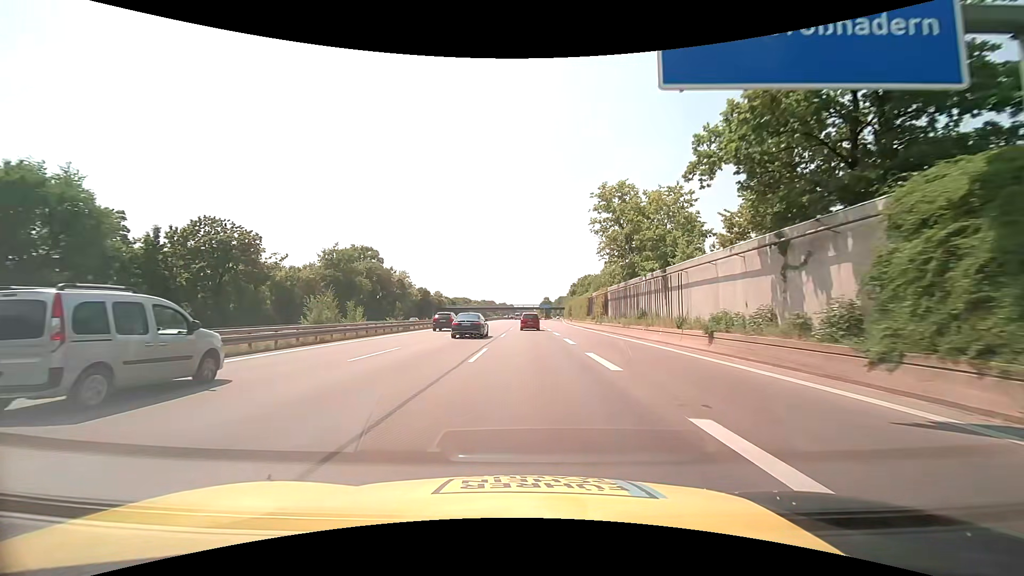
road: motorway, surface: asphalt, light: Day
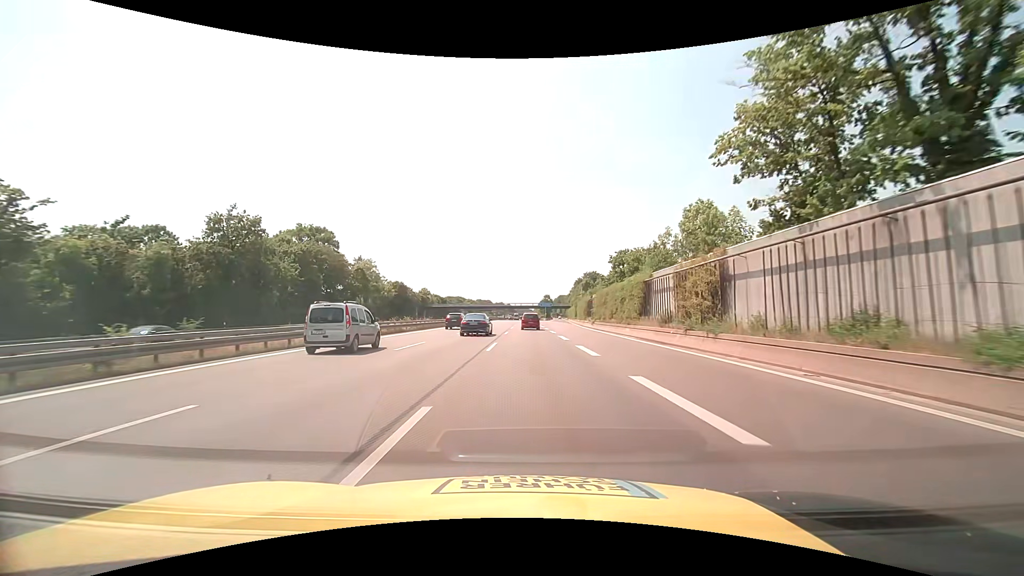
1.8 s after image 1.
(+0.1, +31.2) m; 0°
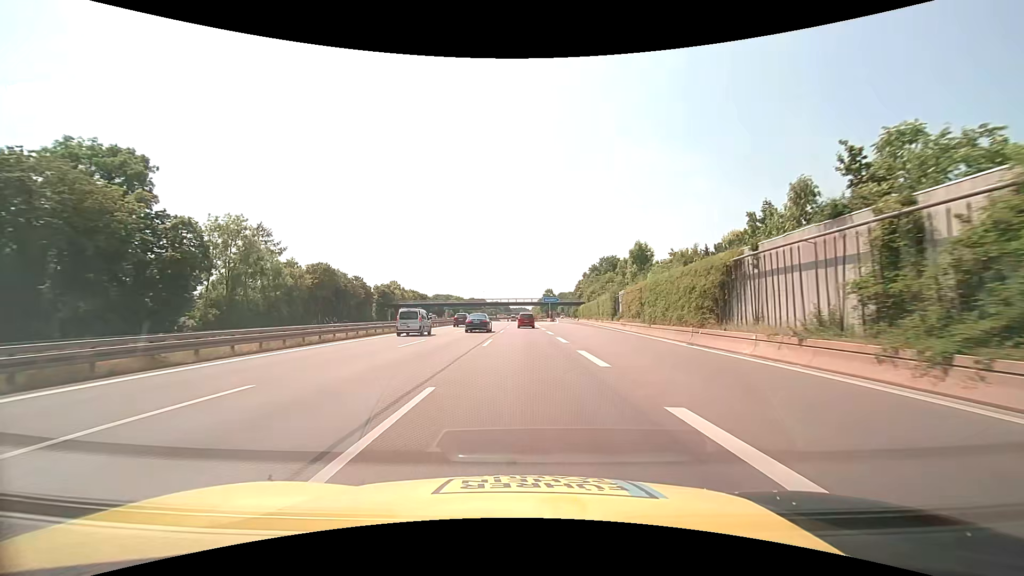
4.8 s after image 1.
(+0.4, +51.9) m; +1°
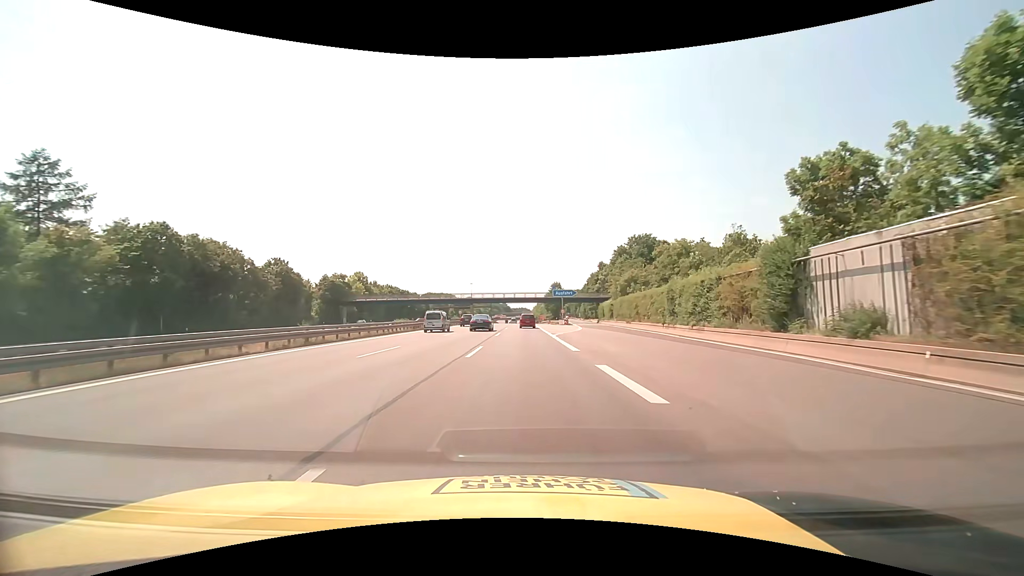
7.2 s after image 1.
(-0.1, +41.5) m; 0°
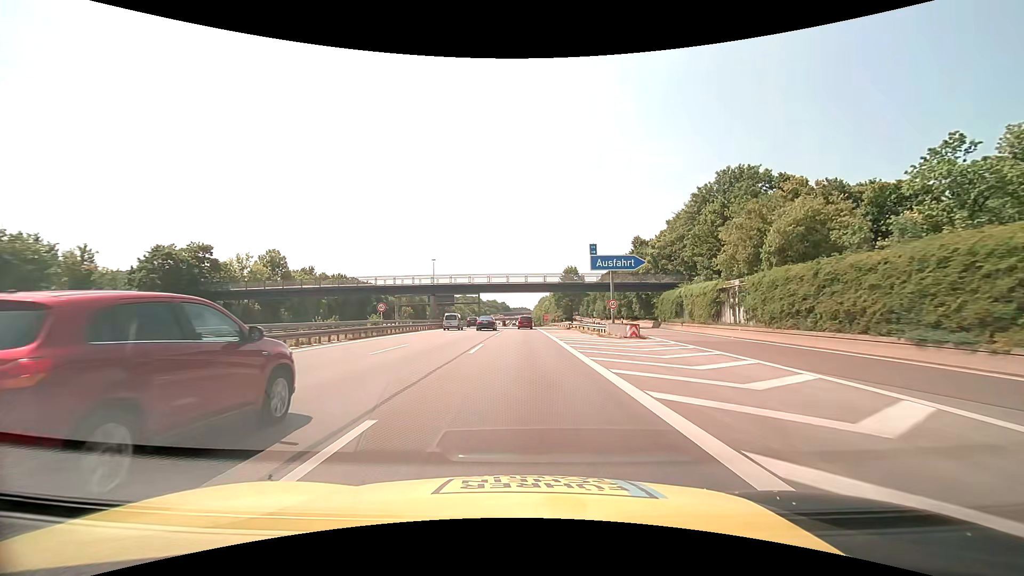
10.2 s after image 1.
(-0.1, +51.9) m; 0°
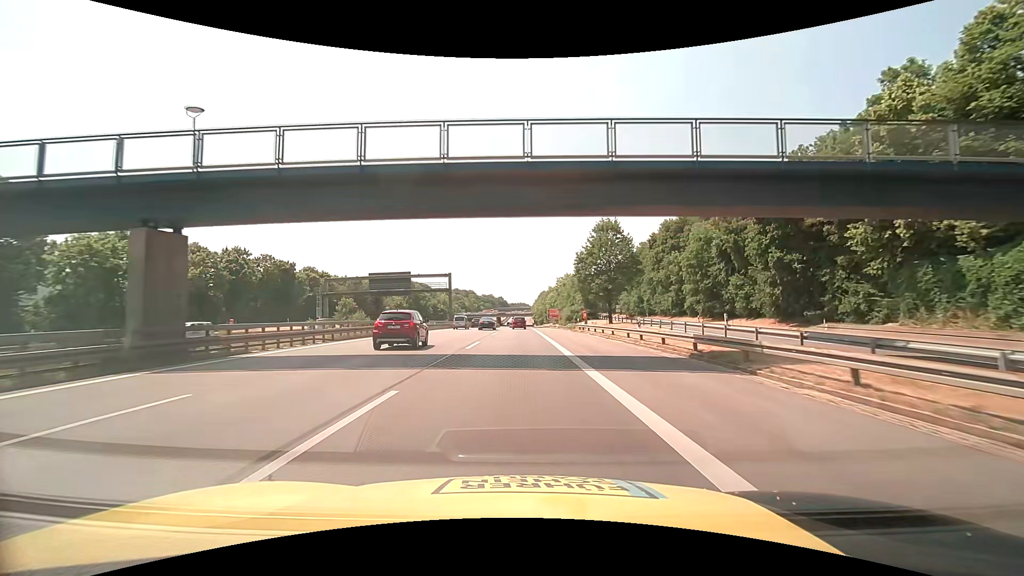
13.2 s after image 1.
(+0.3, +52.1) m; 0°
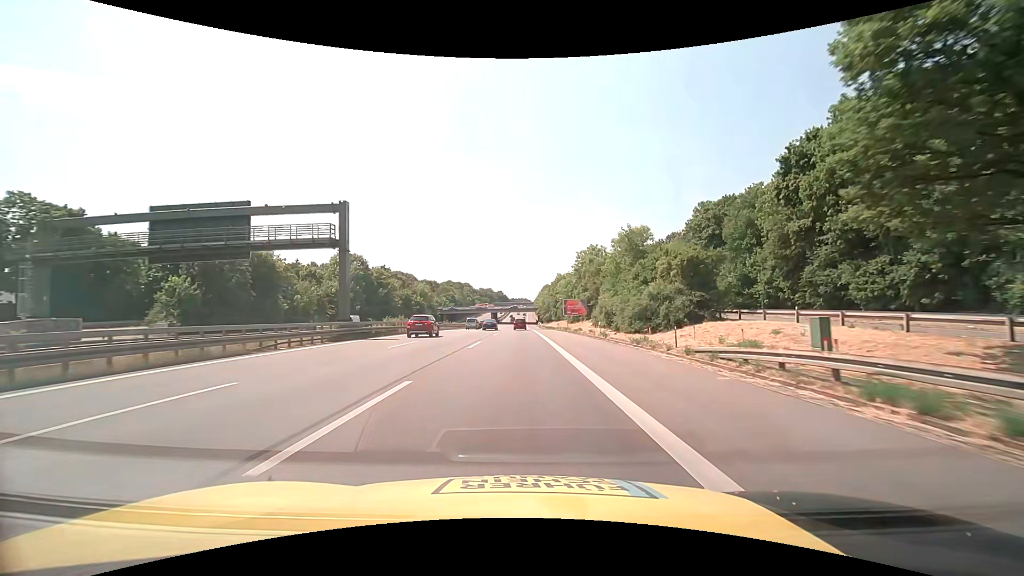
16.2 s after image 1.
(0.0, +52.4) m; 0°
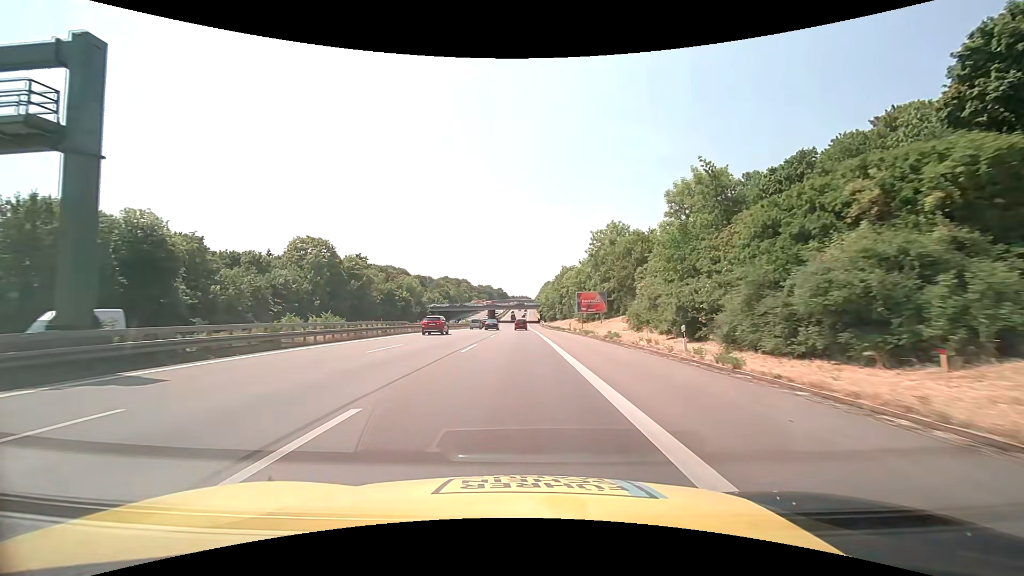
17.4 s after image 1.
(0.0, +21.0) m; 0°
